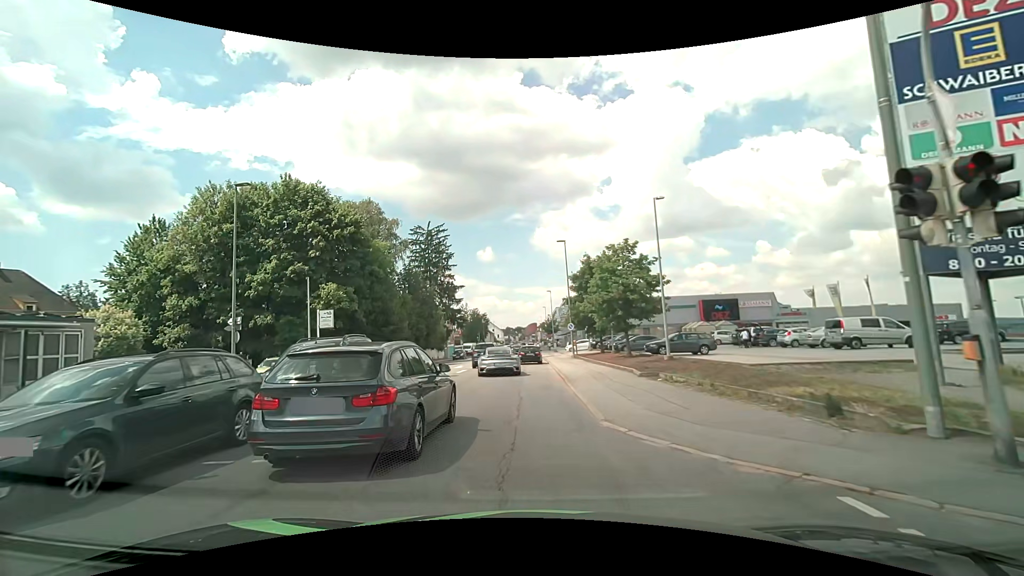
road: tertiary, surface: asphalt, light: Day
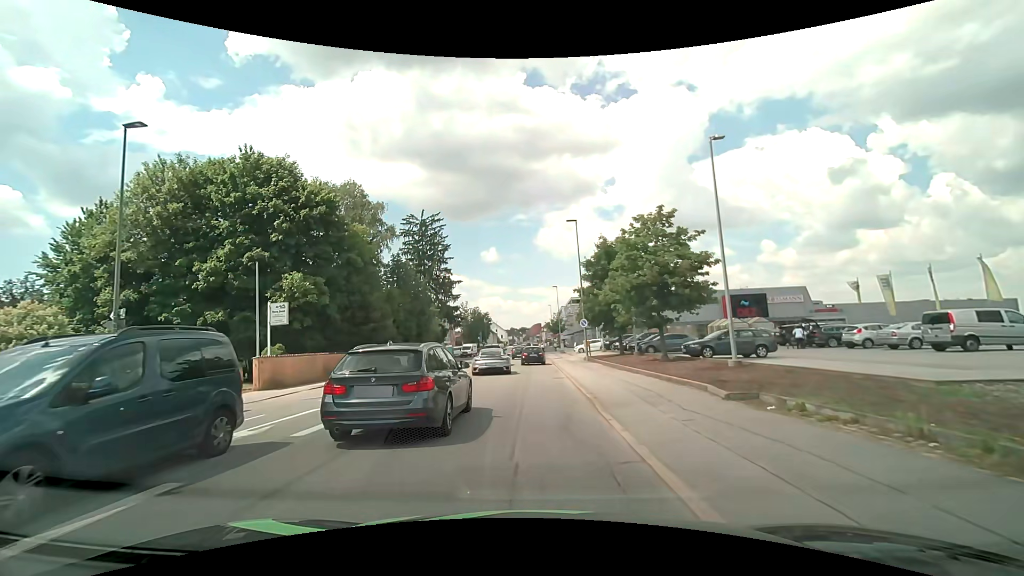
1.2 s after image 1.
(0.0, +7.2) m; 0°
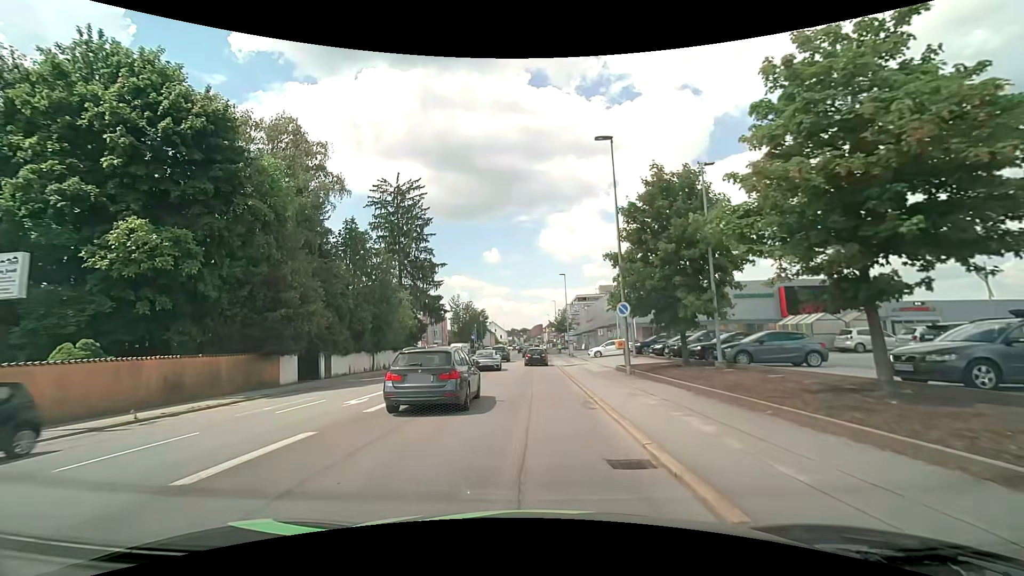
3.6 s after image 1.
(-0.2, +15.0) m; -1°
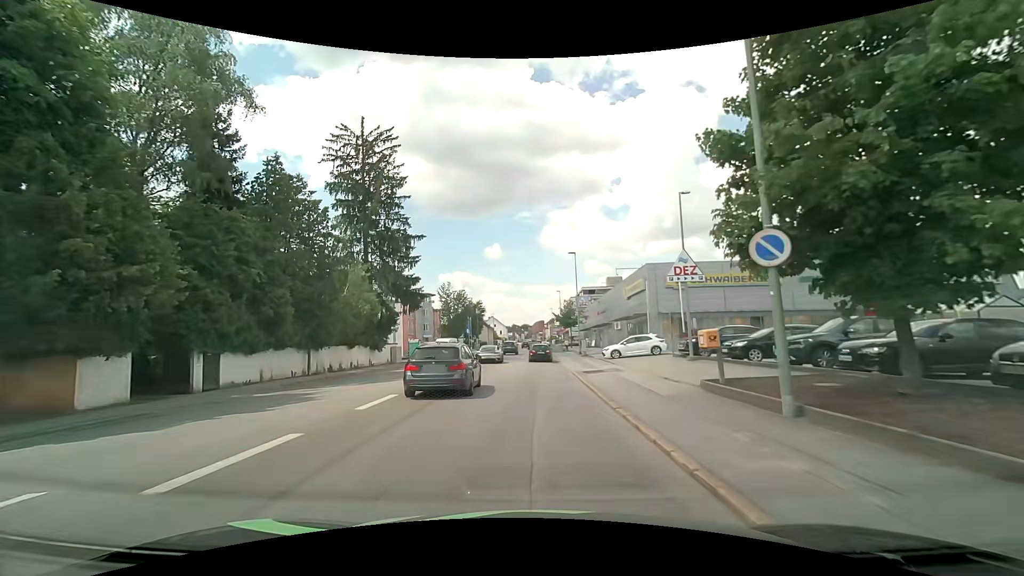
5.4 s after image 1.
(+0.1, +12.7) m; 0°
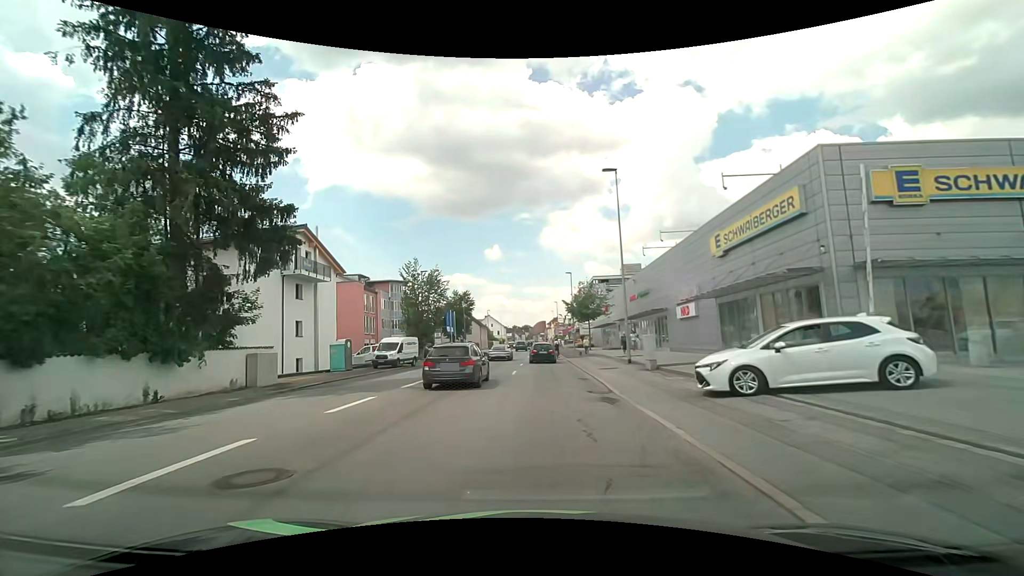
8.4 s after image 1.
(-0.1, +24.5) m; 0°
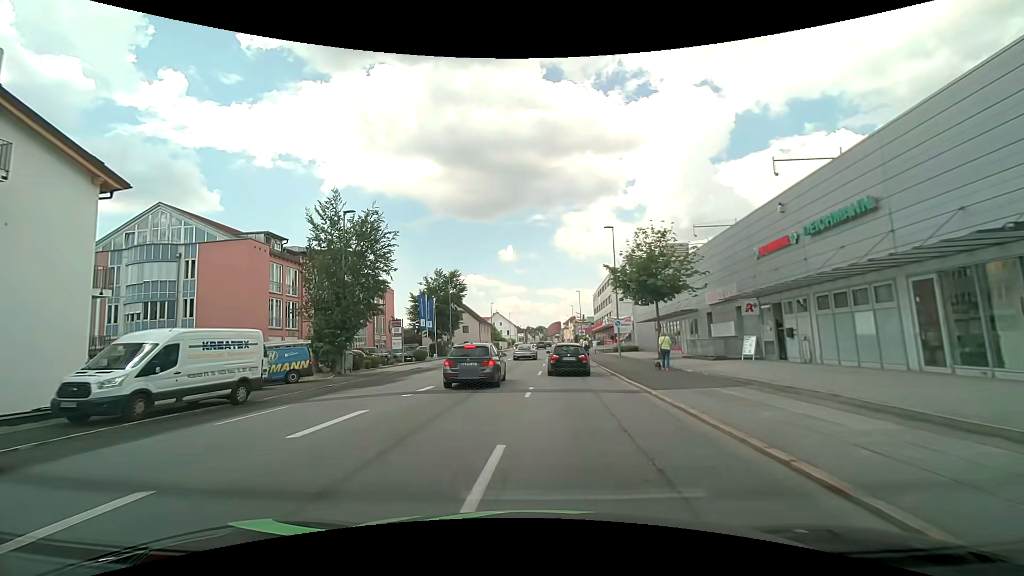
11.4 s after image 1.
(-0.2, +27.1) m; -3°
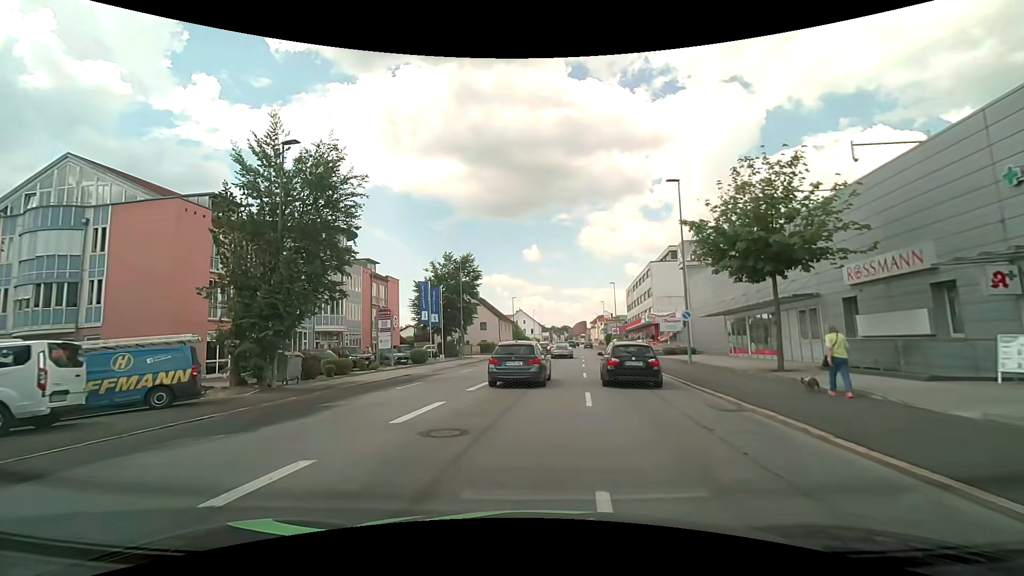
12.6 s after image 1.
(-0.2, +11.1) m; -2°
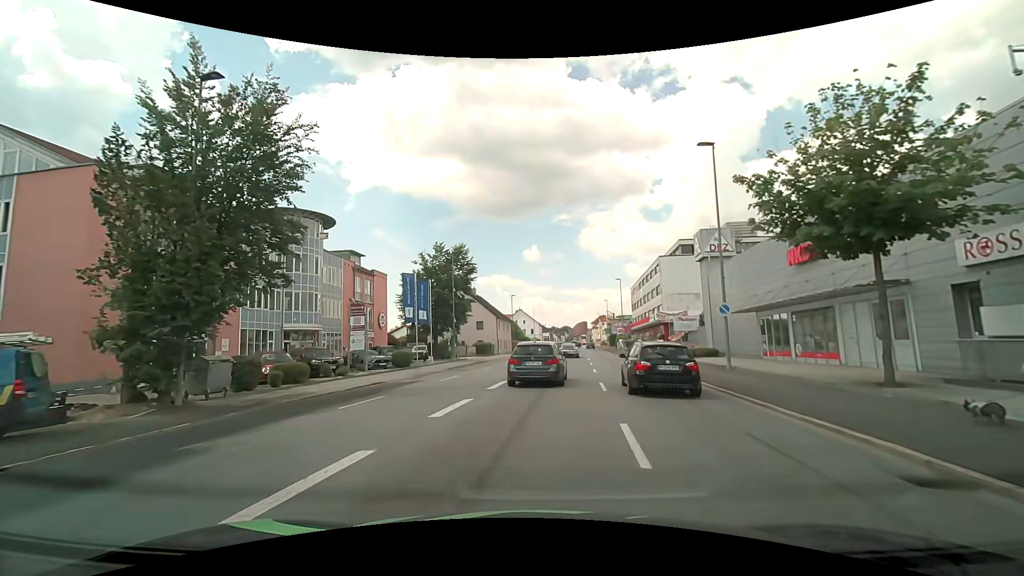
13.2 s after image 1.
(0.0, +5.3) m; 0°
(0, +10) (+1, +20) (+1, +30) (+3, +40) (+4, +50) (+5, +60) (+6, +70) (+7, +80) (+8, +90) (+9, +100) m
